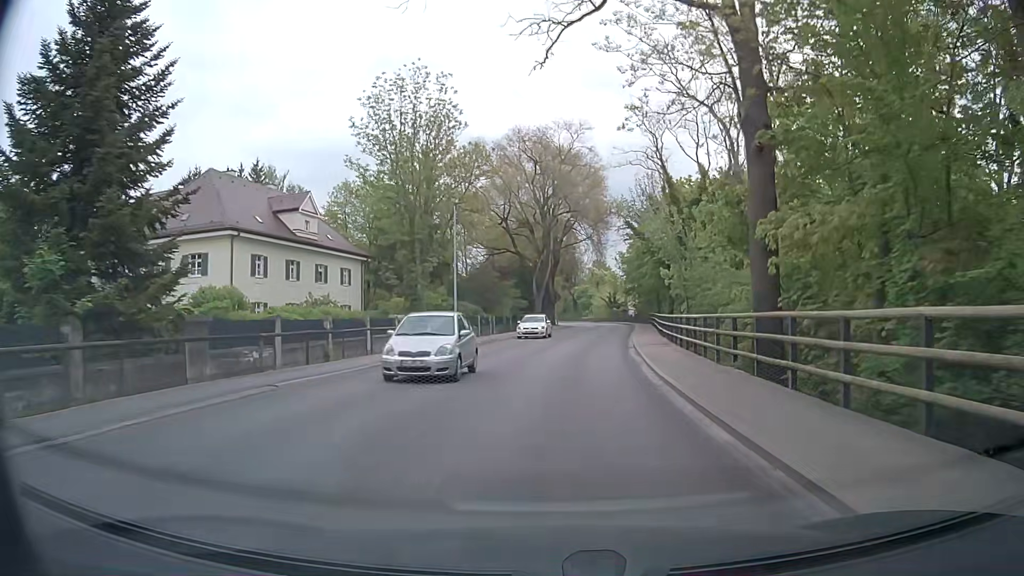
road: secondary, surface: asphalt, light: Day
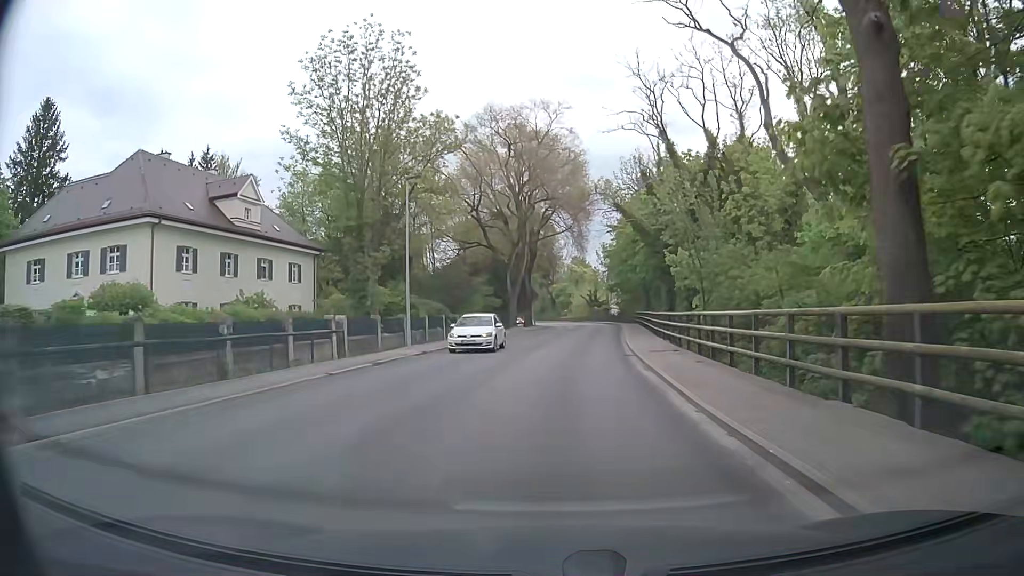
(+0.1, +7.4) m; +3°
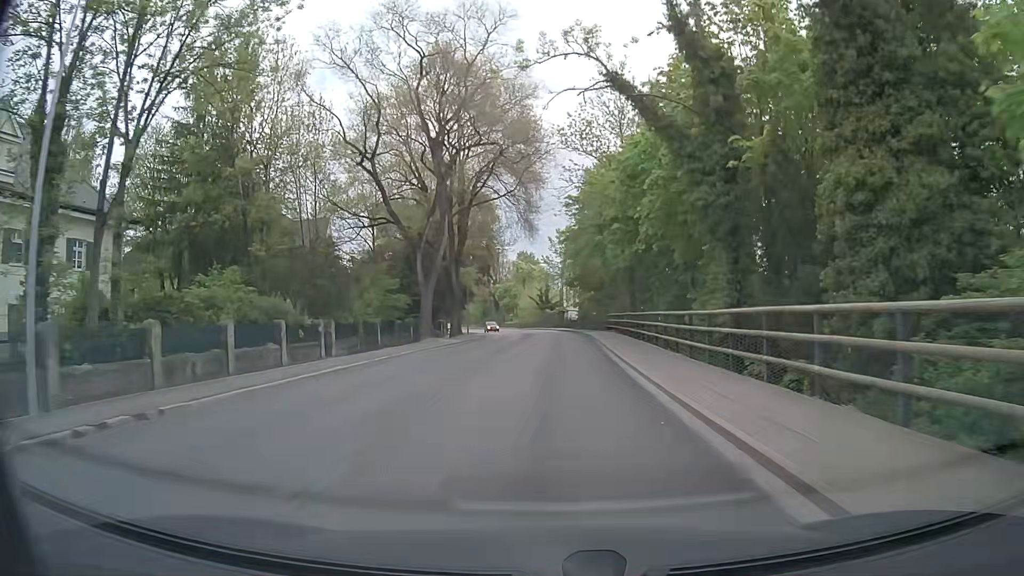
(+0.7, +22.4) m; +4°
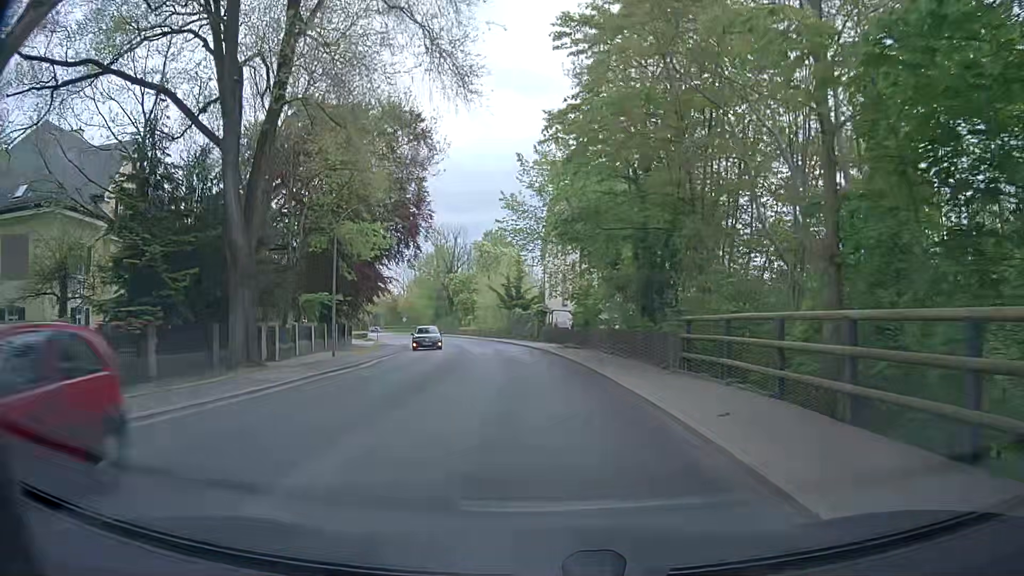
(+1.1, +37.0) m; +2°
(0, +10) (-1, +20) (-2, +30) (-3, +40) (-5, +50) (-7, +59) (-10, +69) (-12, +79) (-16, +88) (-19, +97) m
